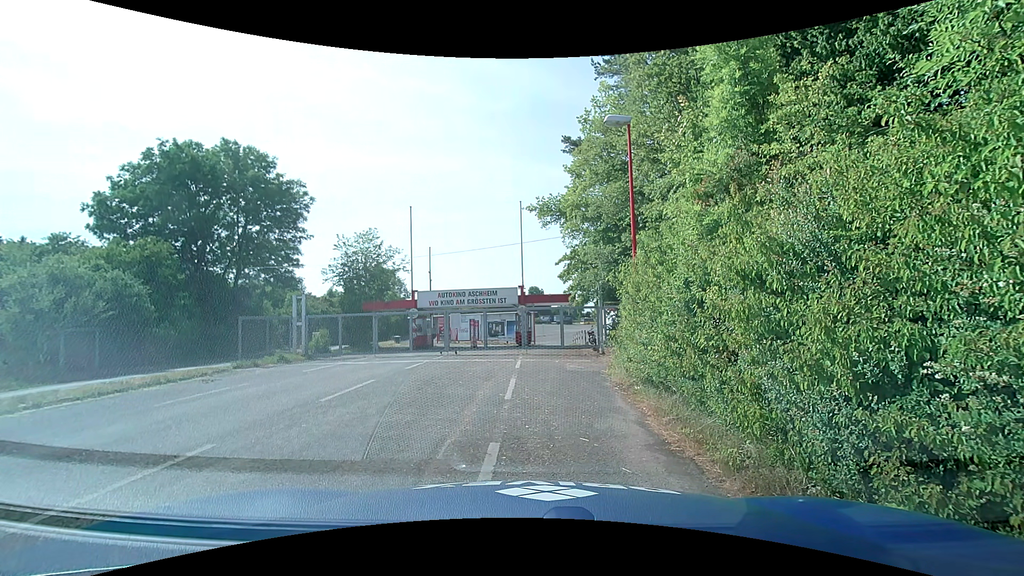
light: Day
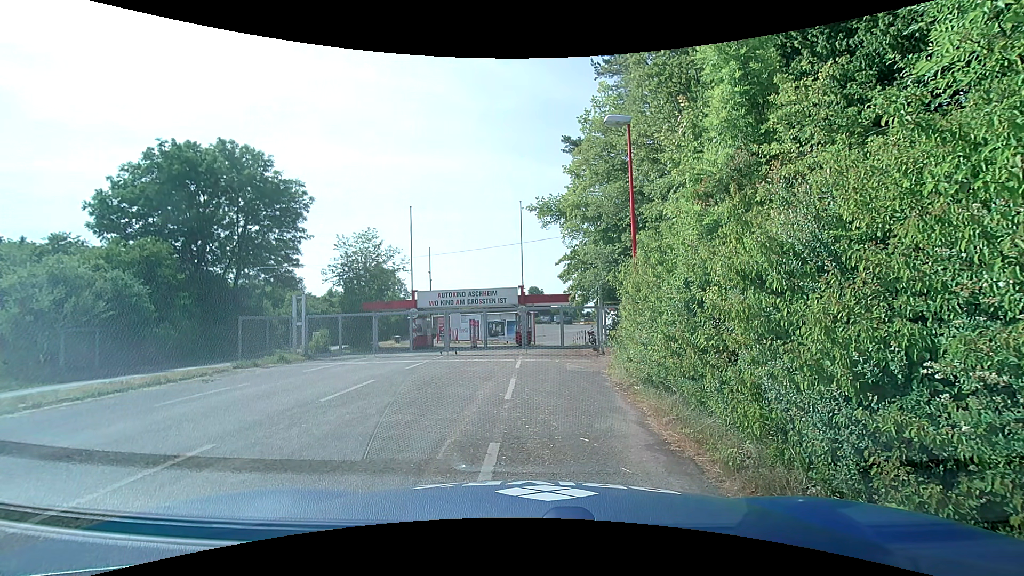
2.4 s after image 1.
(0.0, 0.0) m; 0°
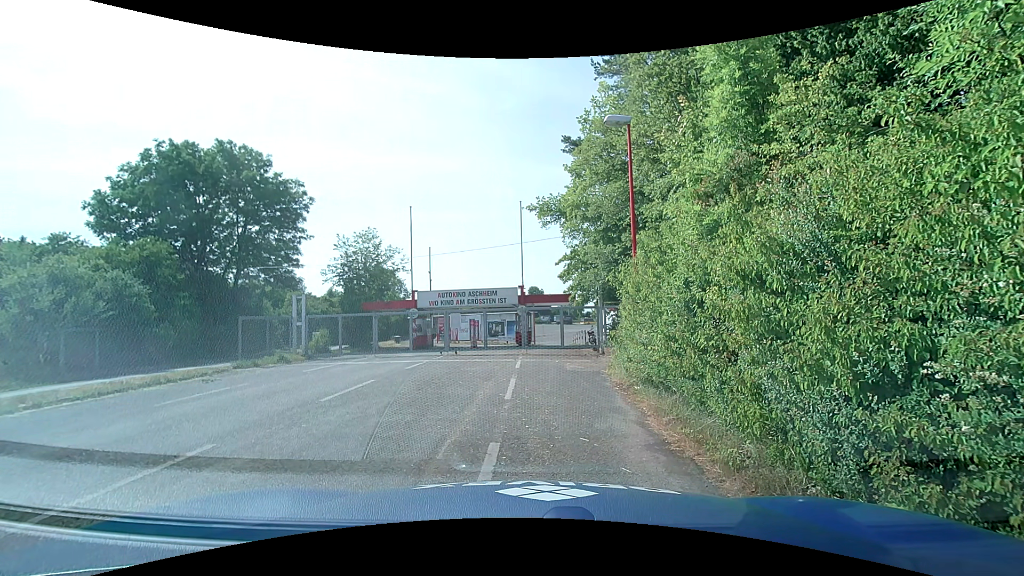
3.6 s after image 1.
(0.0, 0.0) m; 0°
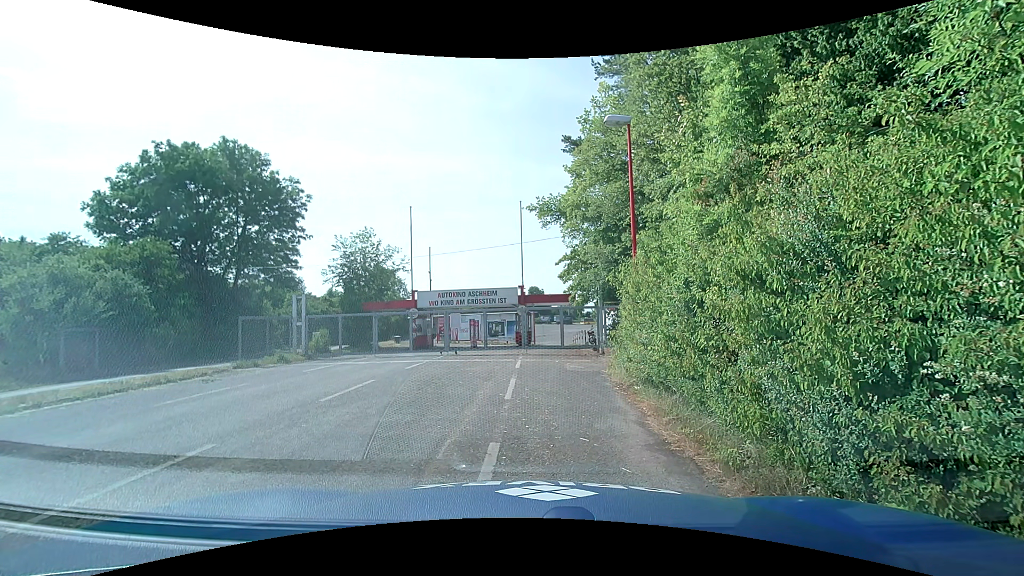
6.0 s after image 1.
(0.0, 0.0) m; 0°
